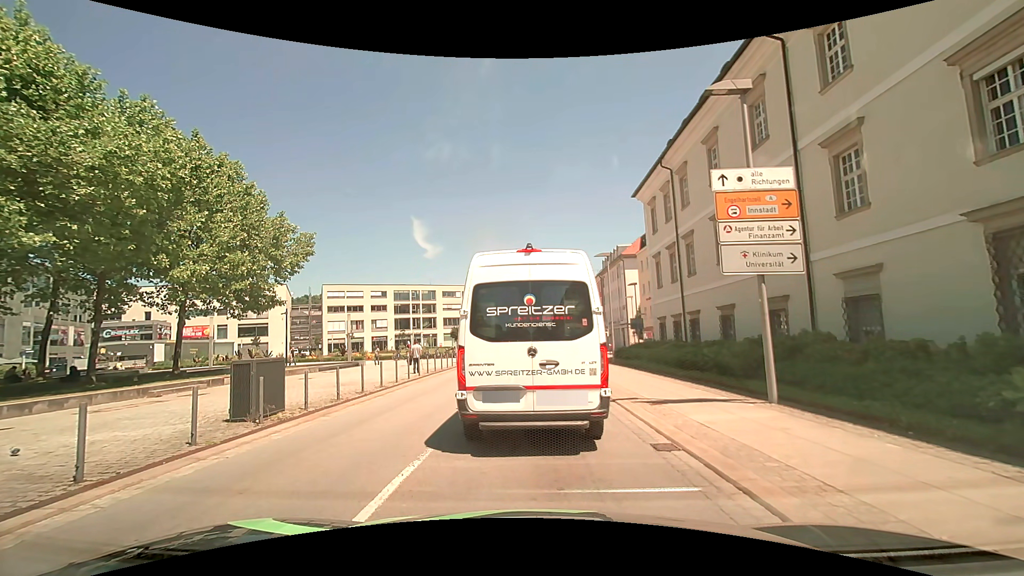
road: tertiary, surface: asphalt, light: Day
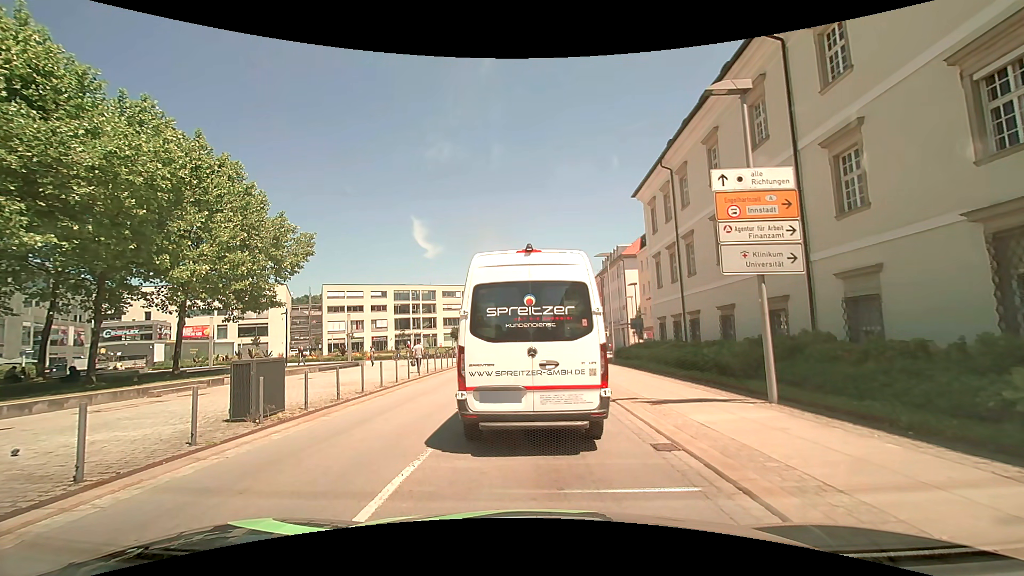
(0.0, 0.0) m; 0°
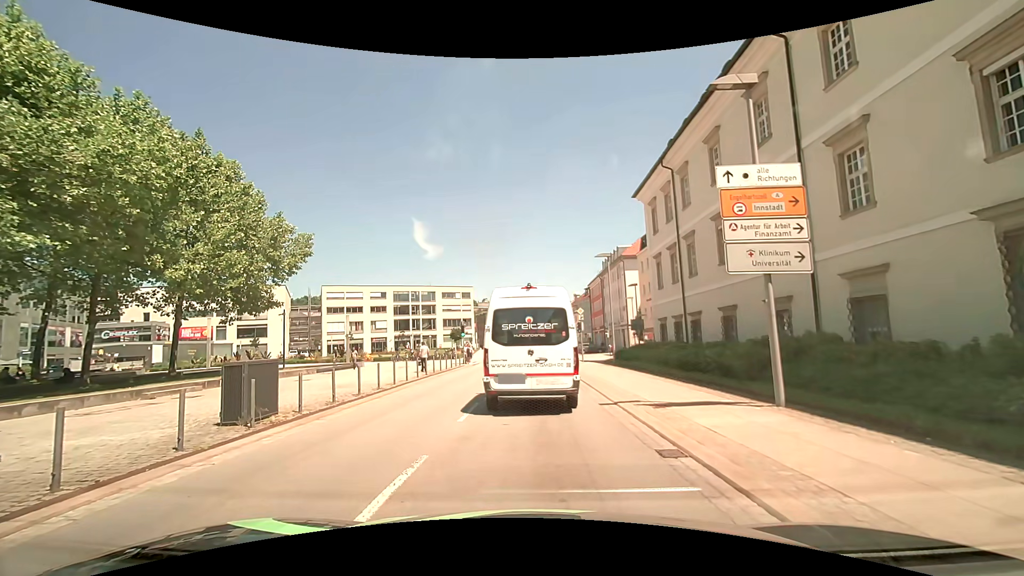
(0.0, +0.3) m; 0°
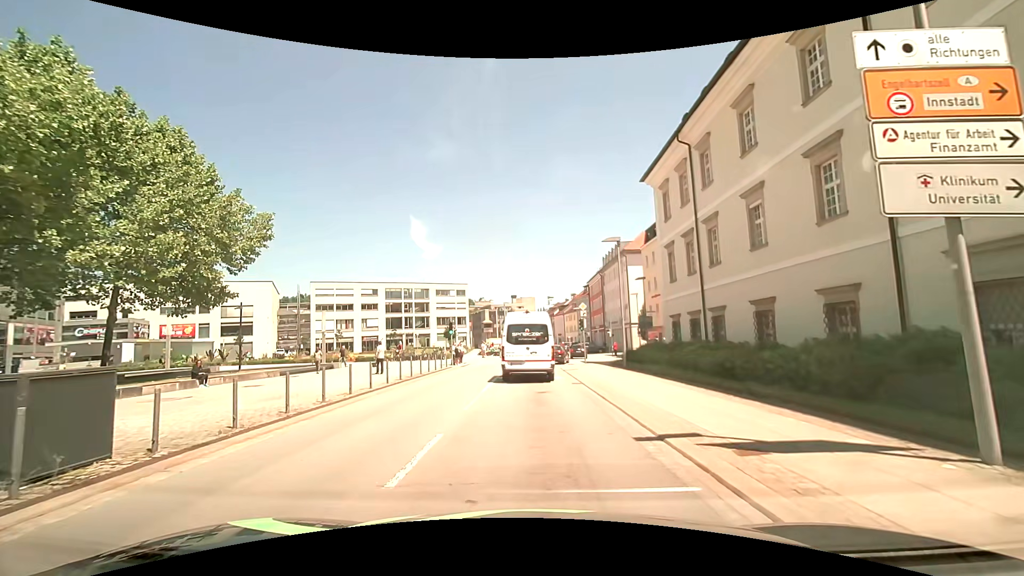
(-0.1, +4.7) m; 0°
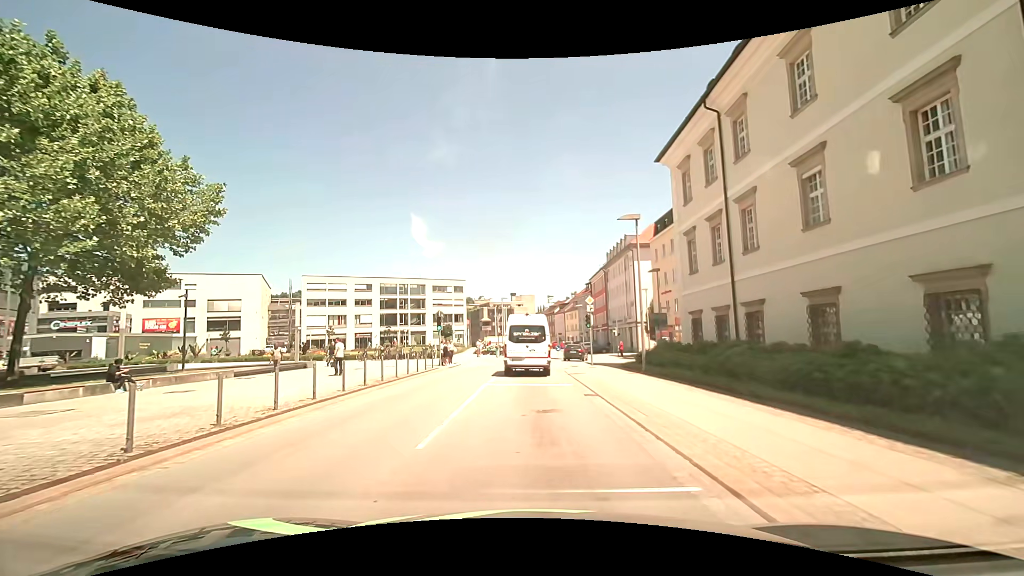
(-0.1, +4.6) m; -1°
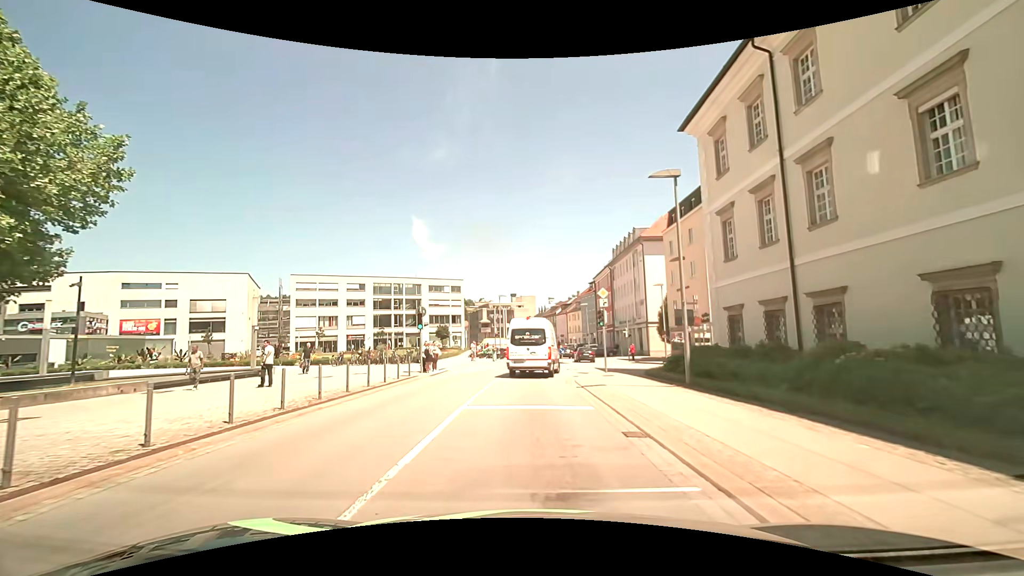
(0.0, +5.7) m; 0°
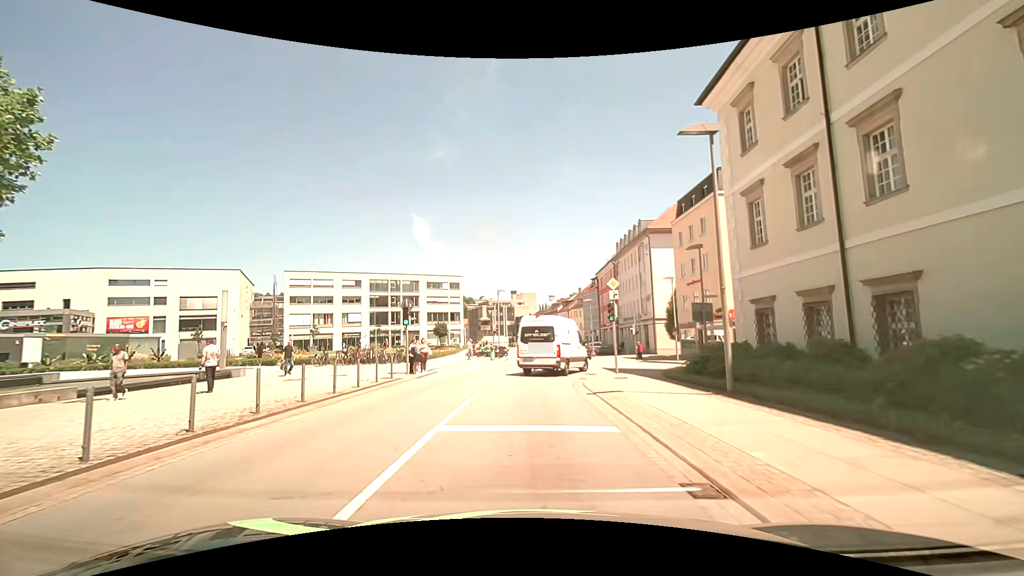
(0.0, +3.1) m; 0°
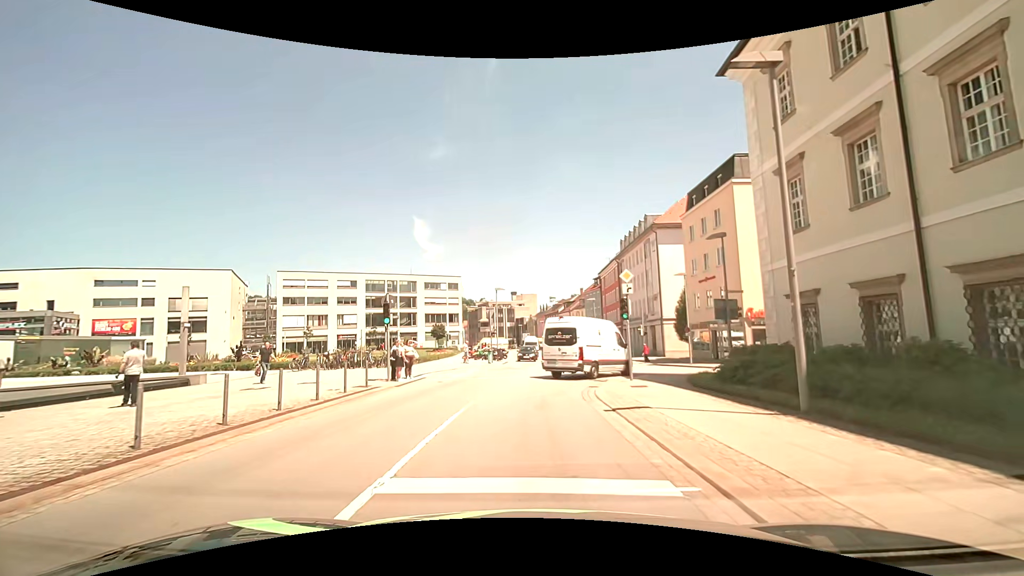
(0.0, +3.2) m; 0°
(0, +10) (+1, +20) (+3, +30) (+5, +39) (+5, +49) (+4, +59) (+3, +69) (+3, +79) (+3, +89) (+2, +99) m
